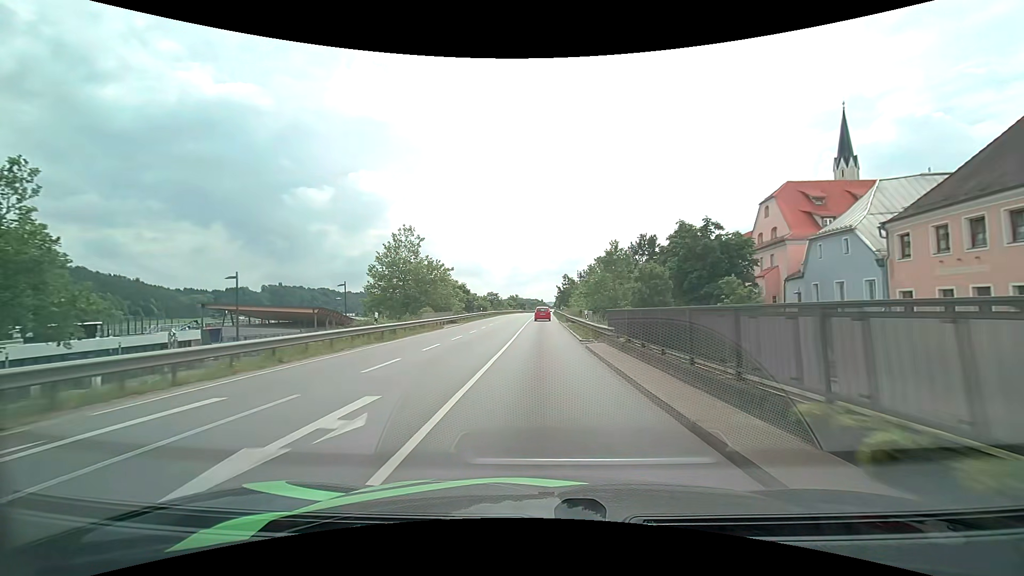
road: primary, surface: asphalt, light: Day
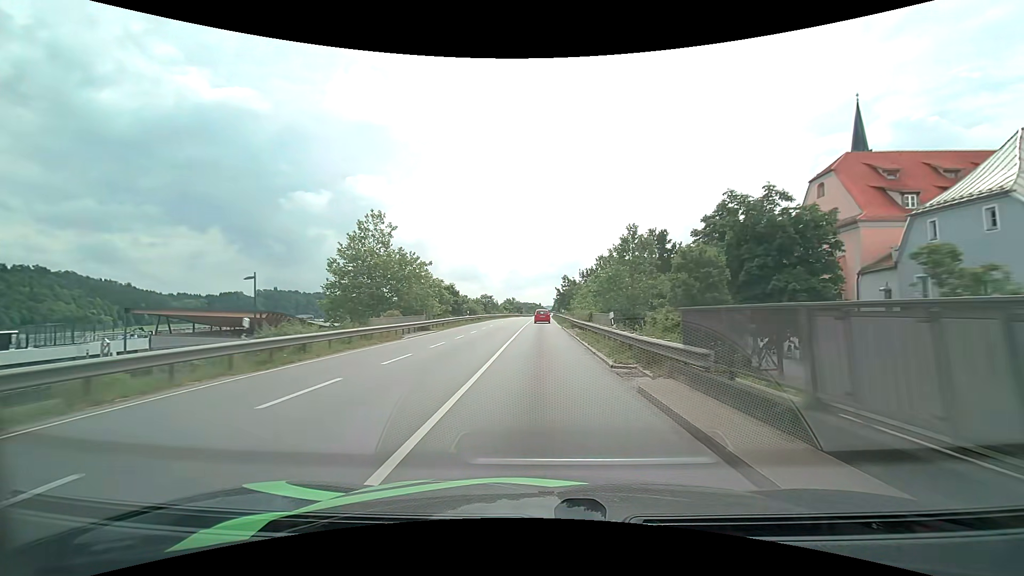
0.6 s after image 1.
(0.0, +10.2) m; 0°
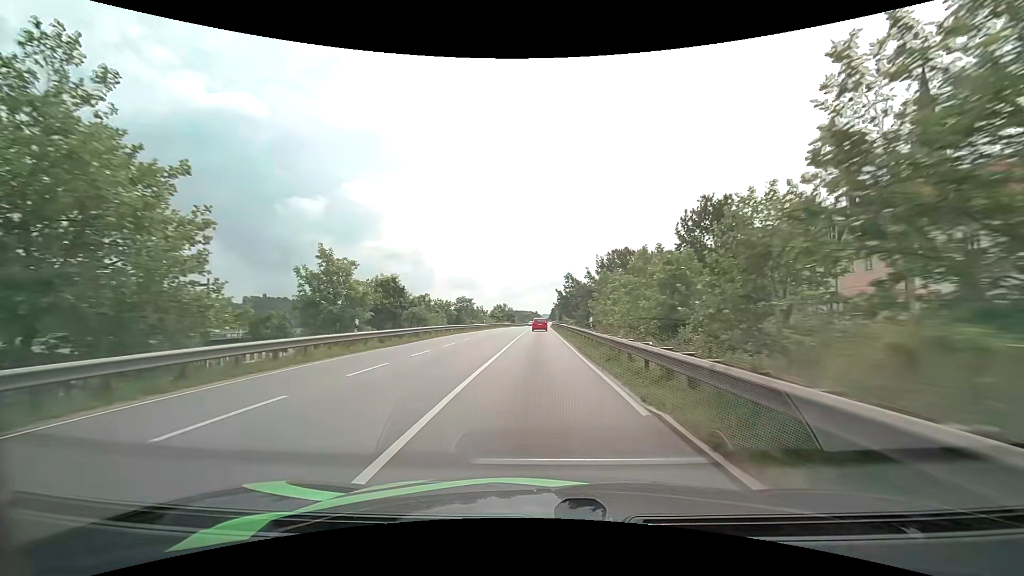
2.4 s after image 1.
(+0.1, +31.6) m; 0°
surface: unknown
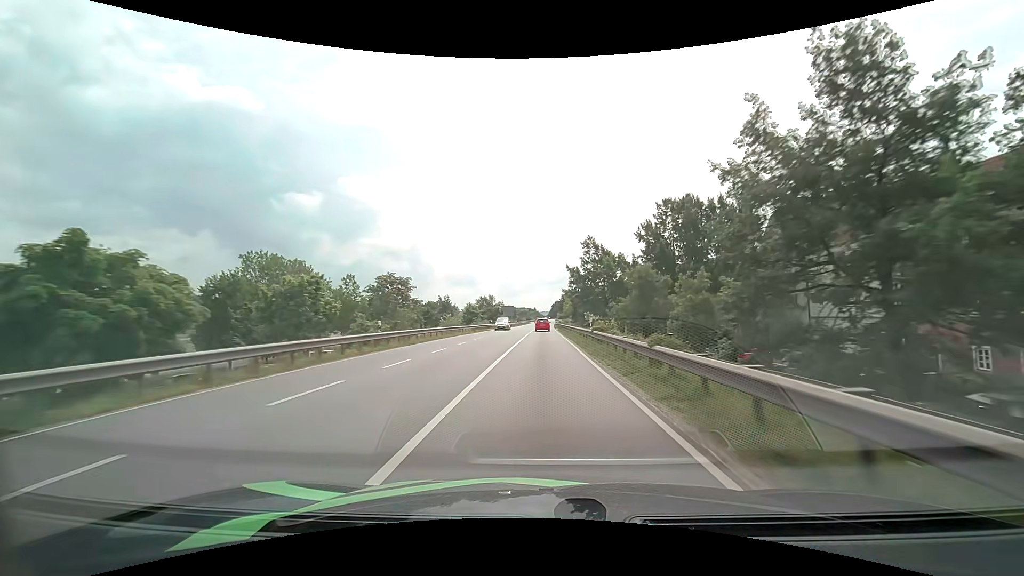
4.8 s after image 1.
(-0.1, +45.8) m; 0°
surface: asphalt
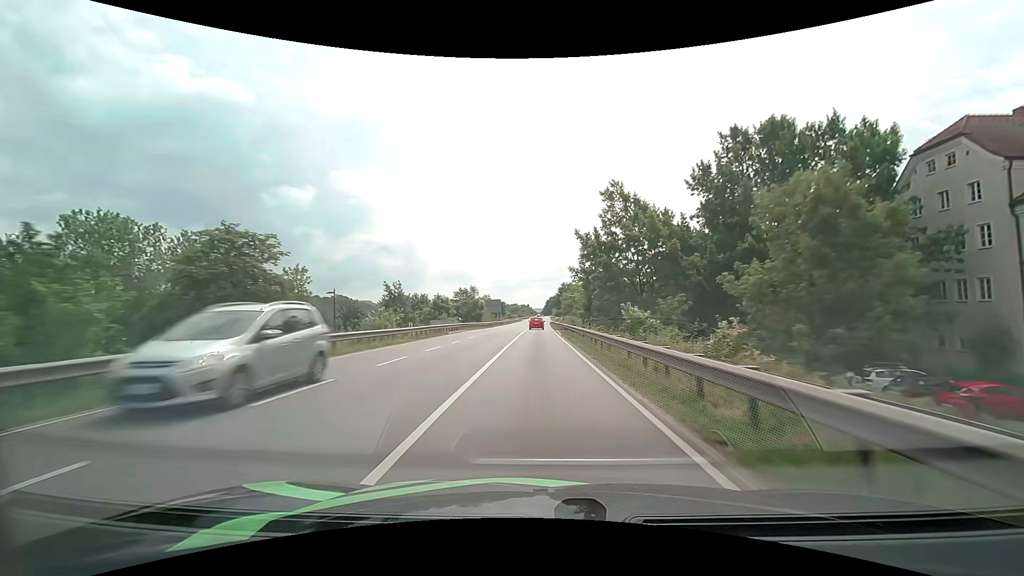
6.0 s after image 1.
(+0.2, +24.2) m; +1°
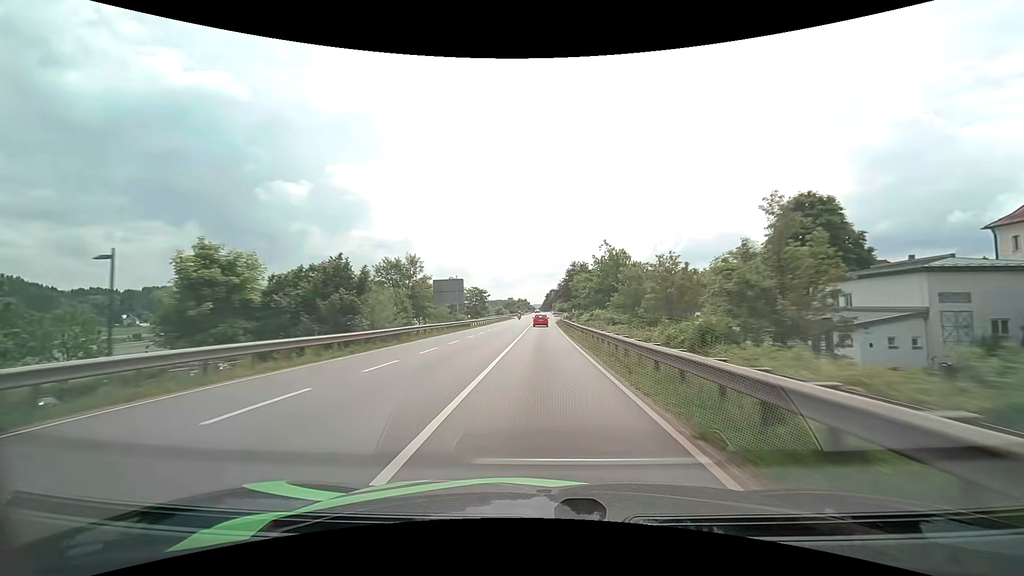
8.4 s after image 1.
(-0.1, +49.3) m; 0°
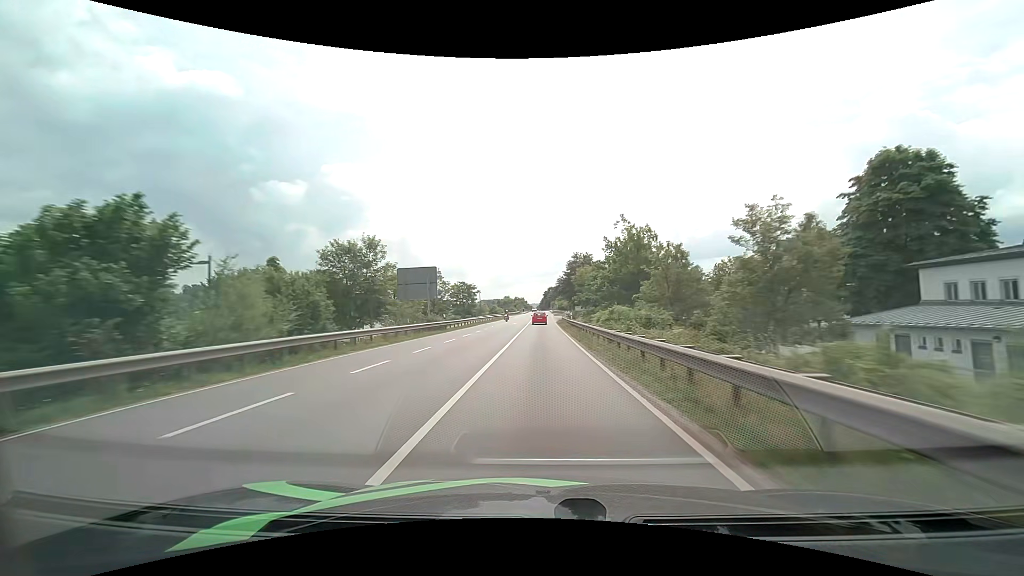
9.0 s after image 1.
(0.0, +12.6) m; 0°
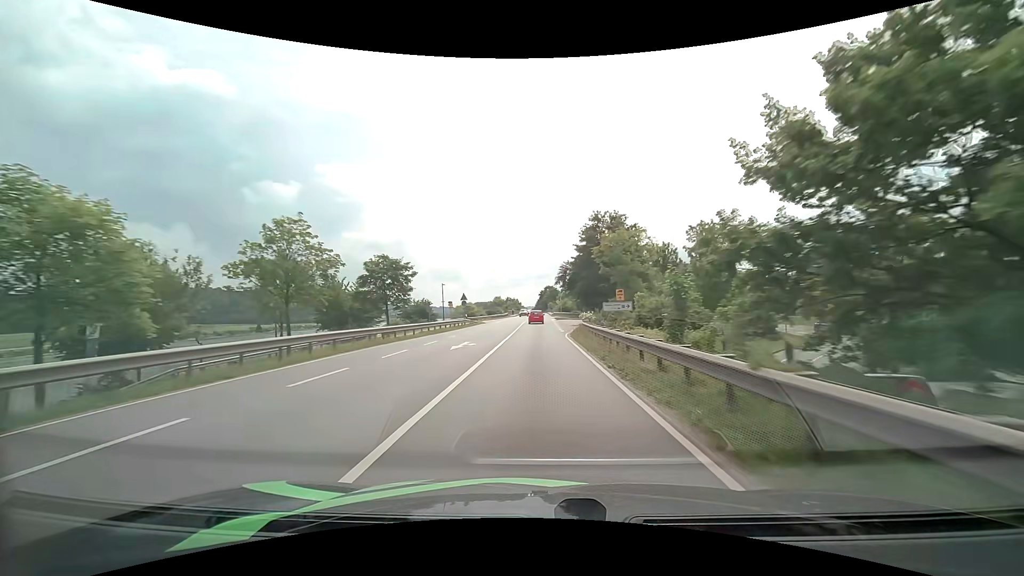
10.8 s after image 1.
(+0.2, +38.0) m; 0°
(0, +10) (0, +20) (0, +30) (0, +40) (0, +50) (0, +60) (0, +70) (0, +80) (0, +90) (0, +100) m
